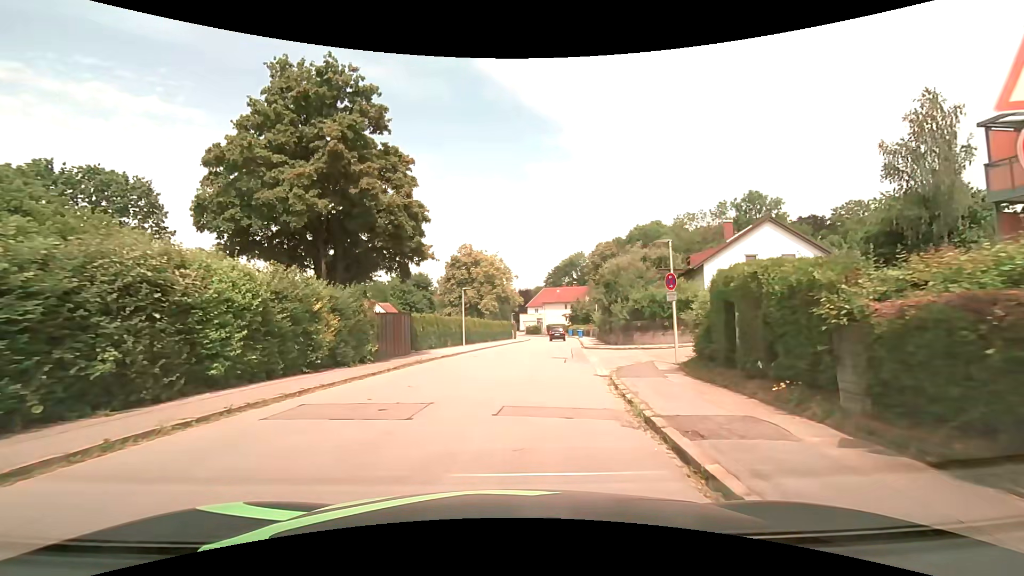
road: residential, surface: asphalt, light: Day
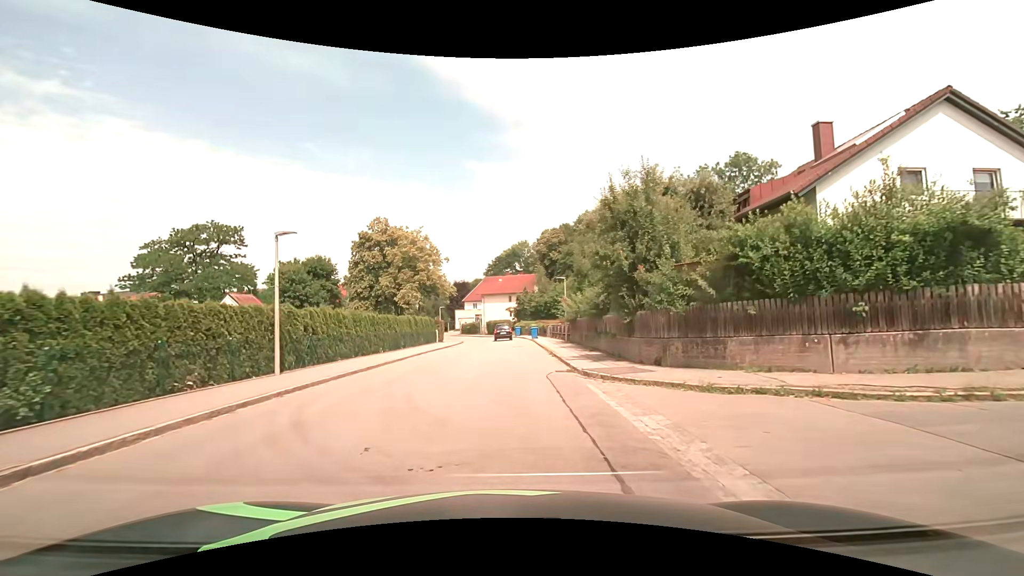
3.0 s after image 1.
(+1.7, +20.9) m; +7°
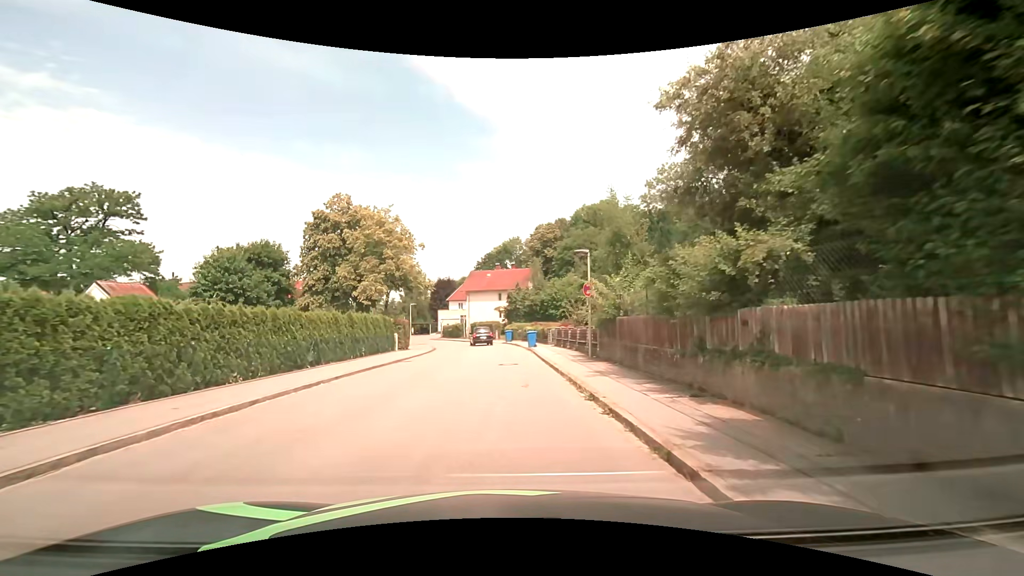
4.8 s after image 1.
(+0.1, +13.2) m; +1°
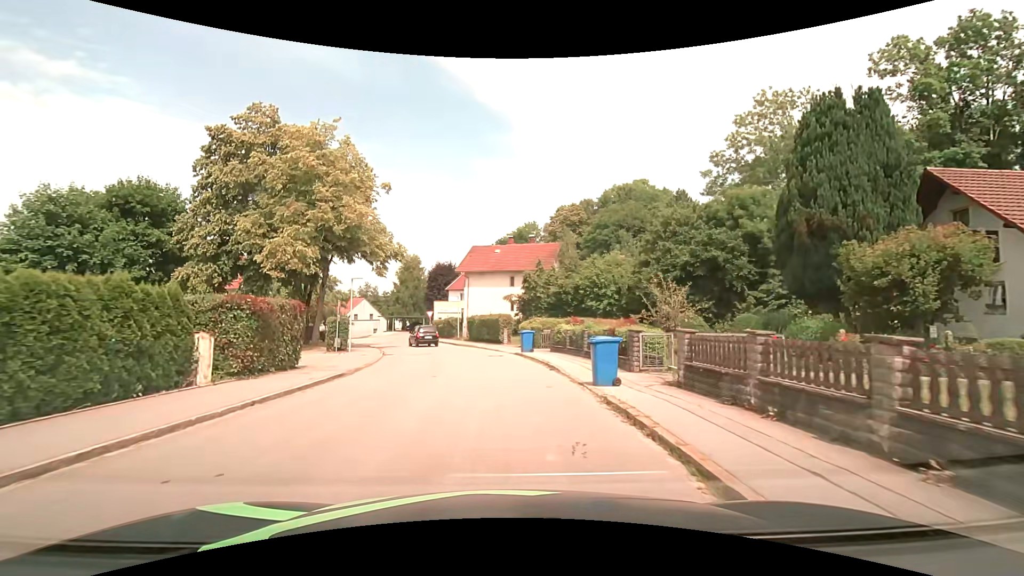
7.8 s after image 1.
(-0.4, +22.4) m; -2°
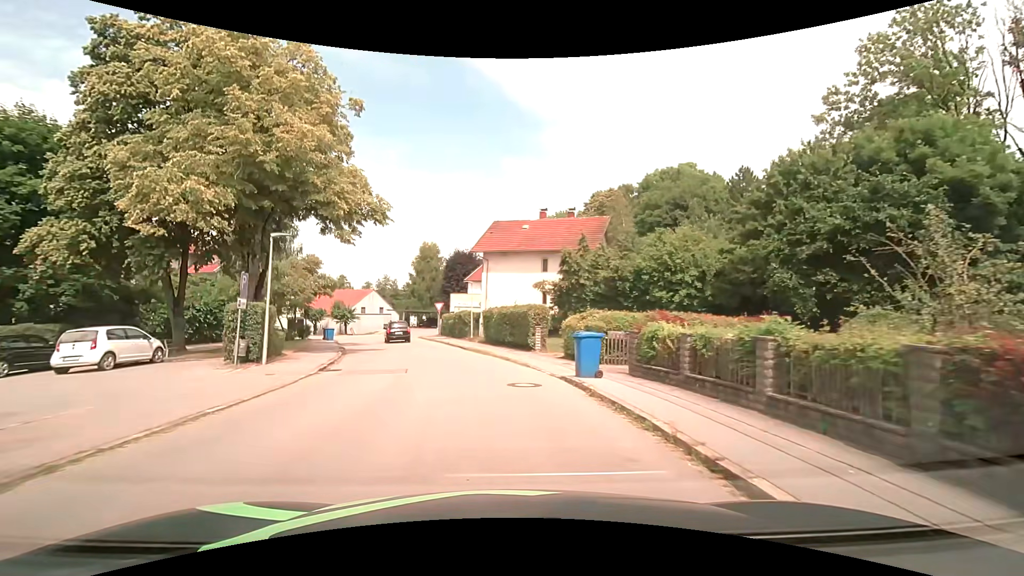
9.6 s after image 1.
(-0.2, +12.5) m; -2°
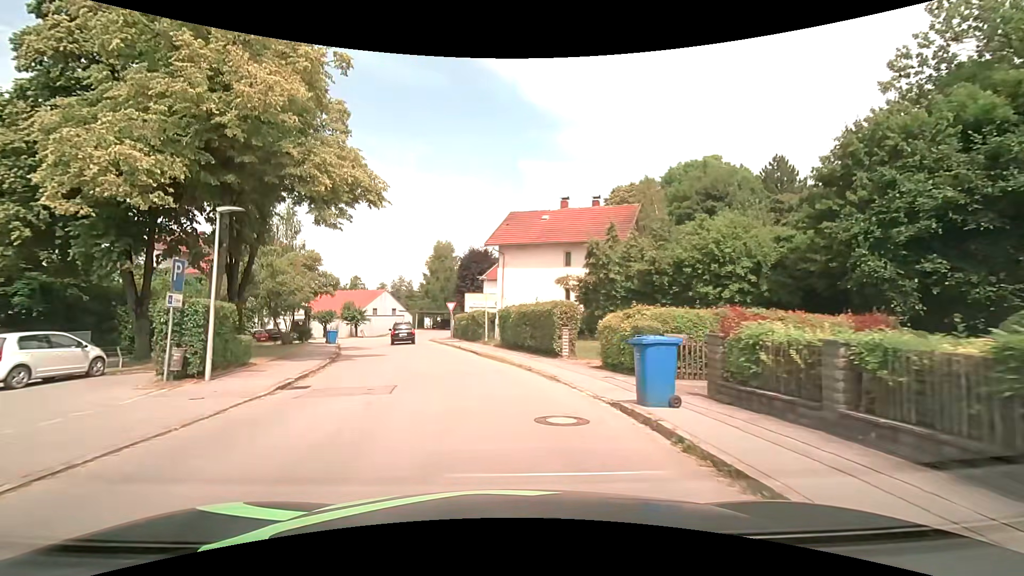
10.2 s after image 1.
(-0.1, +4.1) m; -2°
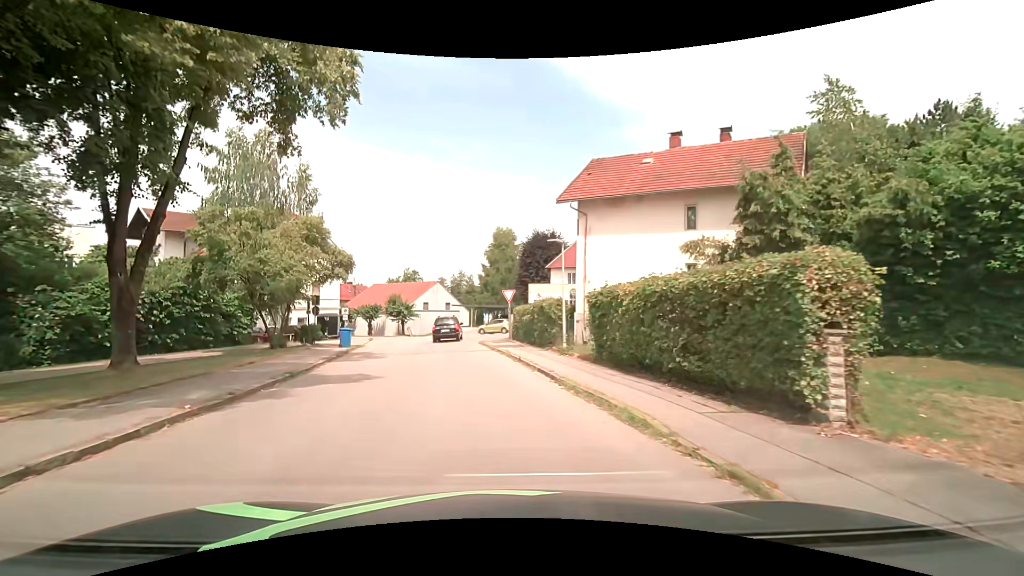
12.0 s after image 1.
(-0.8, +12.3) m; -8°
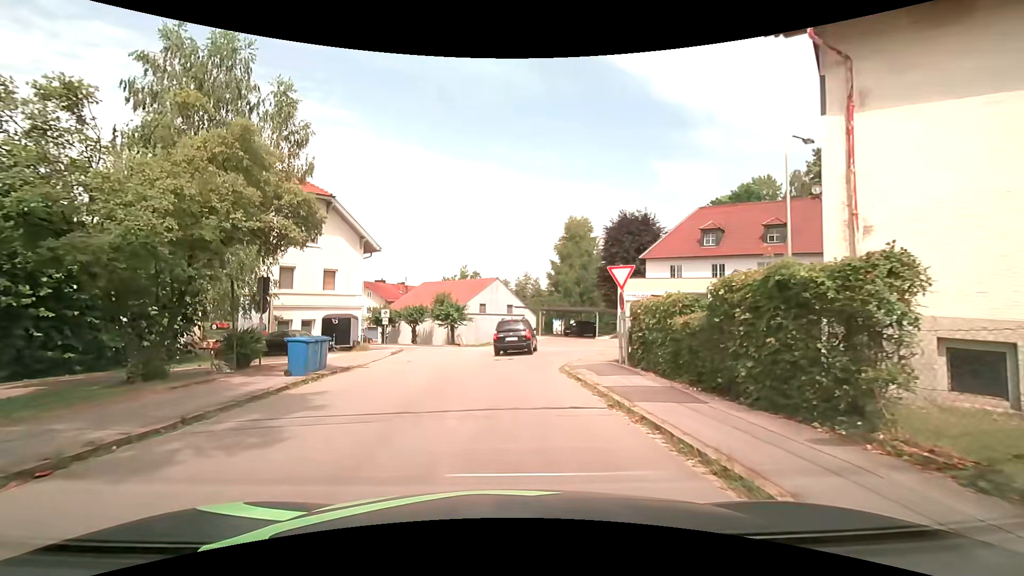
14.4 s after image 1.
(-1.0, +14.3) m; -9°
